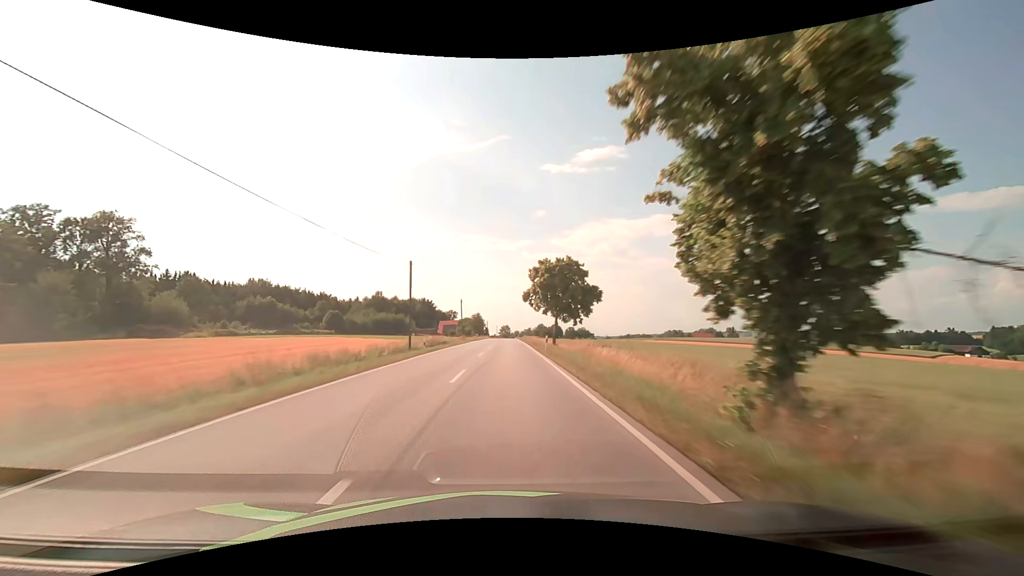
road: secondary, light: Day
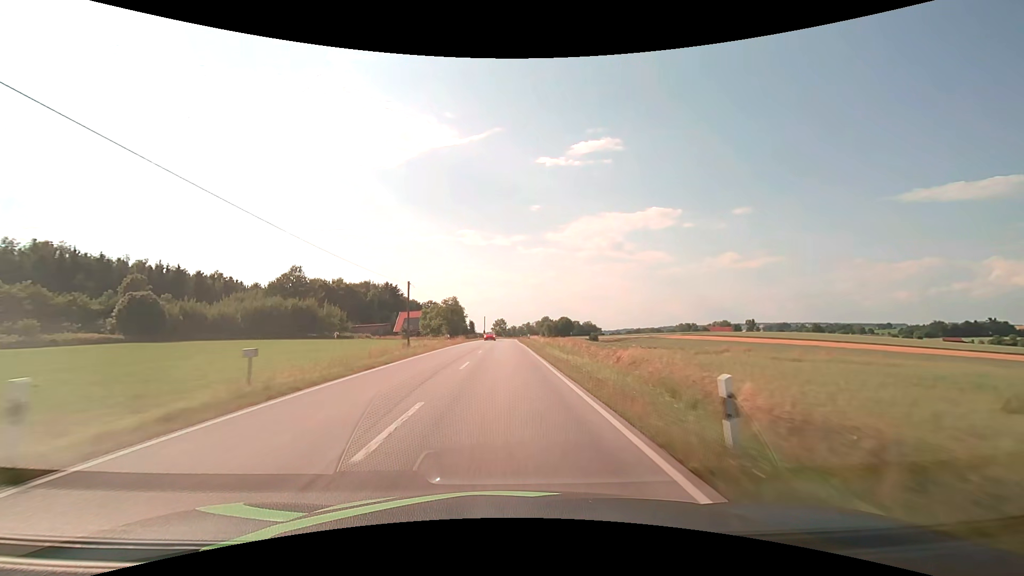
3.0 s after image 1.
(+0.2, +79.3) m; 0°
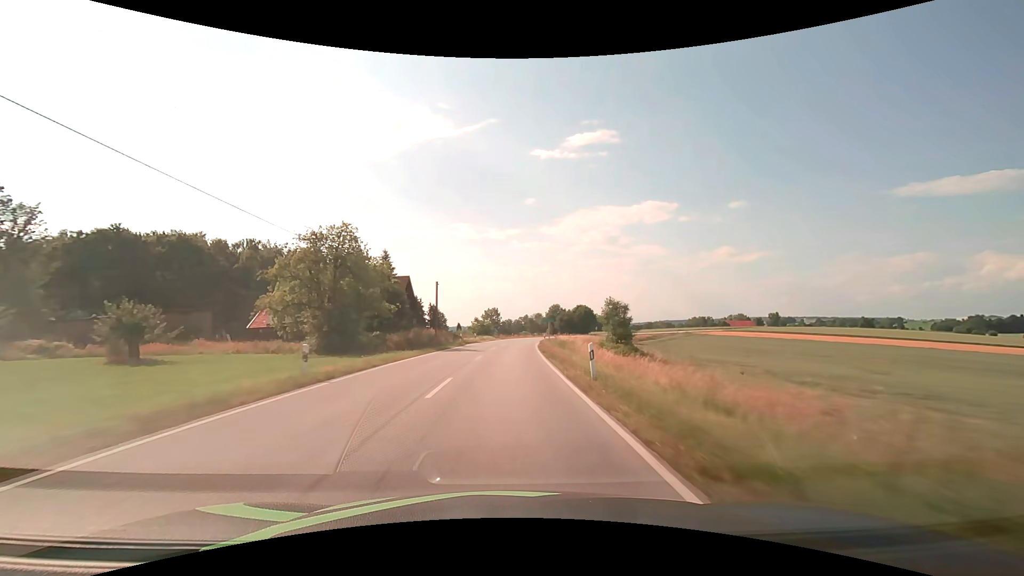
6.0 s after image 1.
(-0.2, +77.4) m; 0°
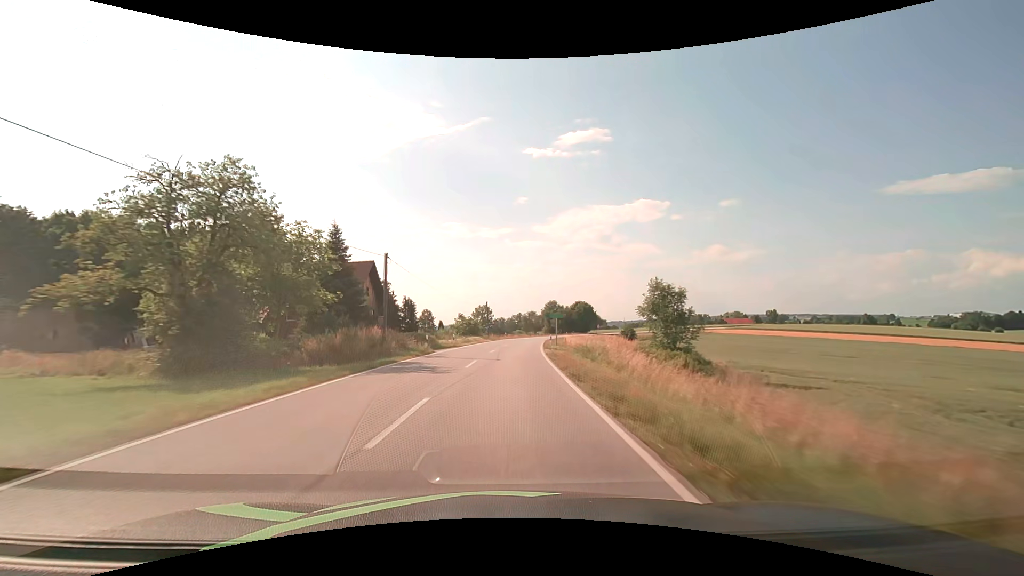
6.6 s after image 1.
(+0.1, +15.4) m; +1°
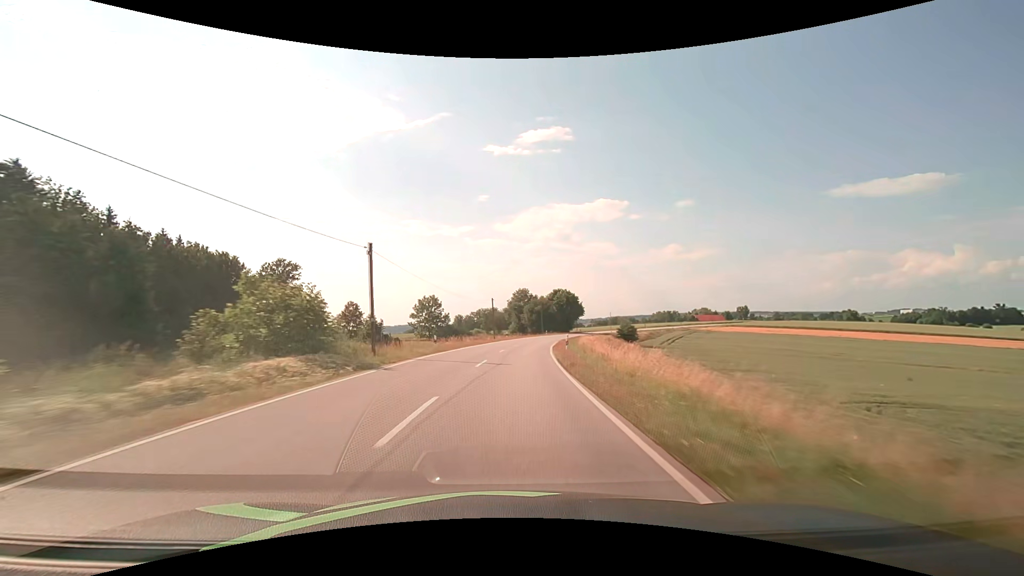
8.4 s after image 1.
(+1.5, +46.4) m; +5°
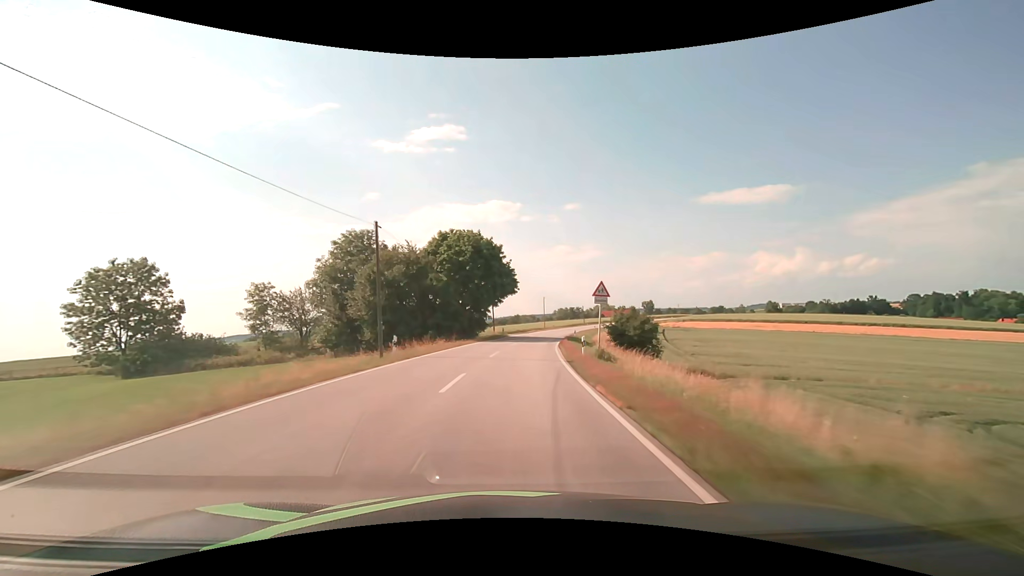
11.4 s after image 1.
(+7.3, +77.5) m; +12°
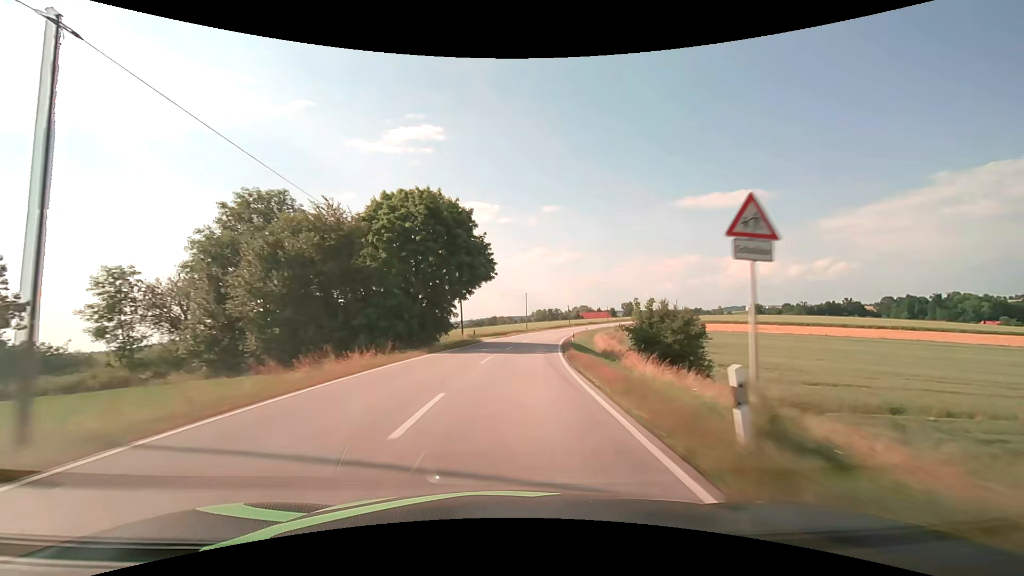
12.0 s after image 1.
(+0.4, +15.6) m; +3°
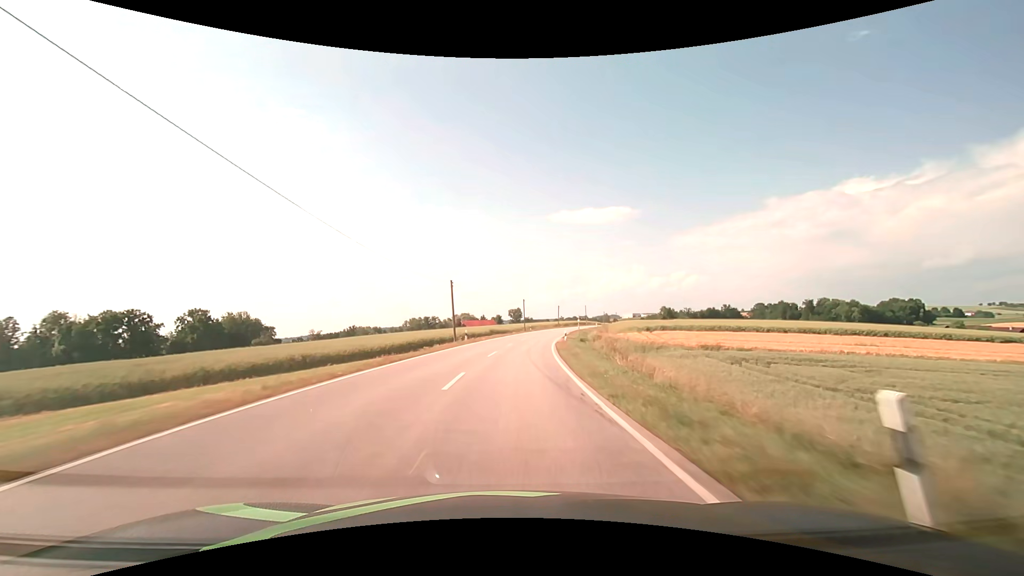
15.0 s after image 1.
(+9.3, +77.3) m; +14°
(0, +10) (+1, +20) (+1, +30) (+2, +40) (+3, +50) (+5, +60) (+7, +70) (+9, +79) (+11, +89) (+13, +99) m
